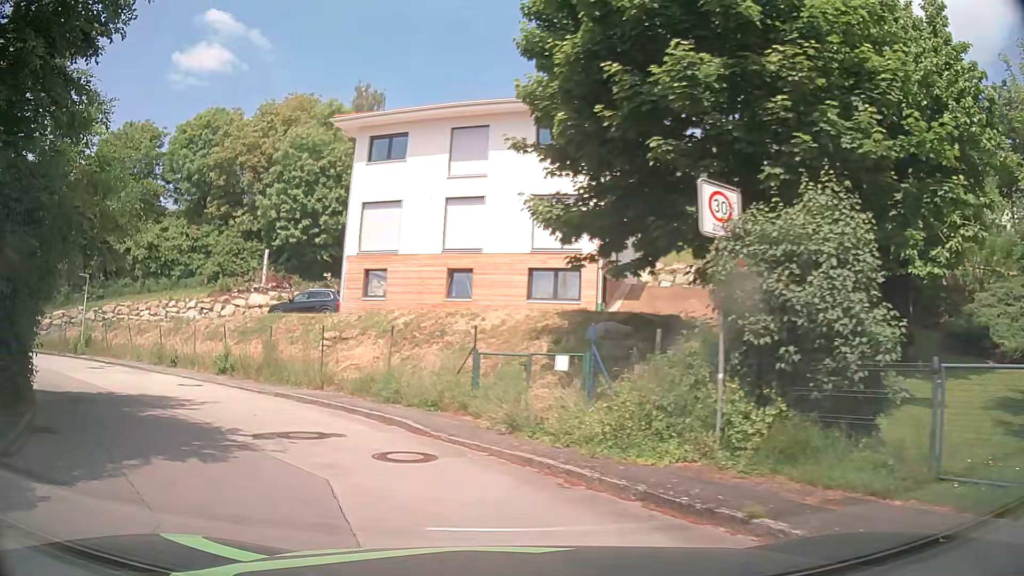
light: Day
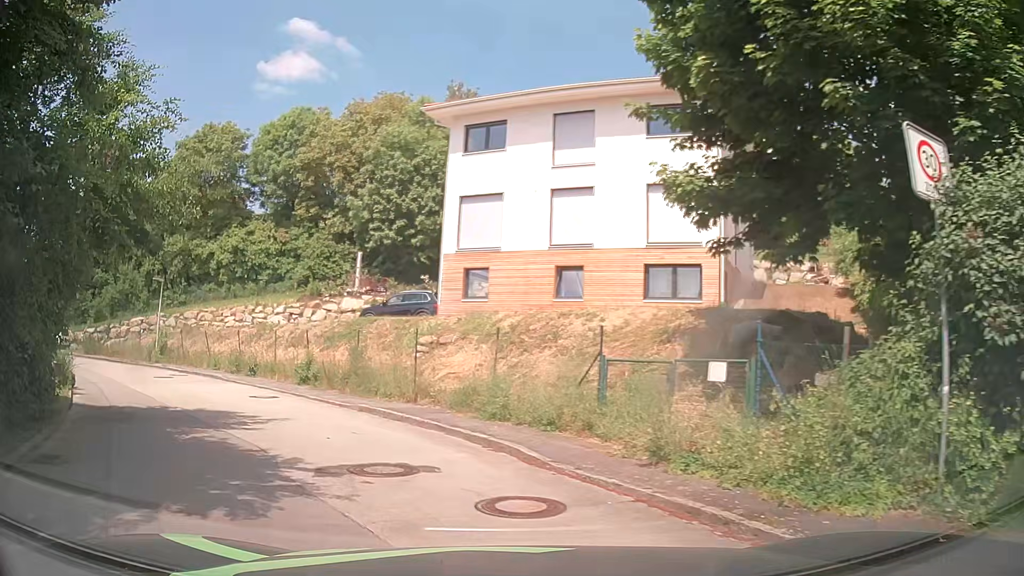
(-0.1, +2.4) m; -8°
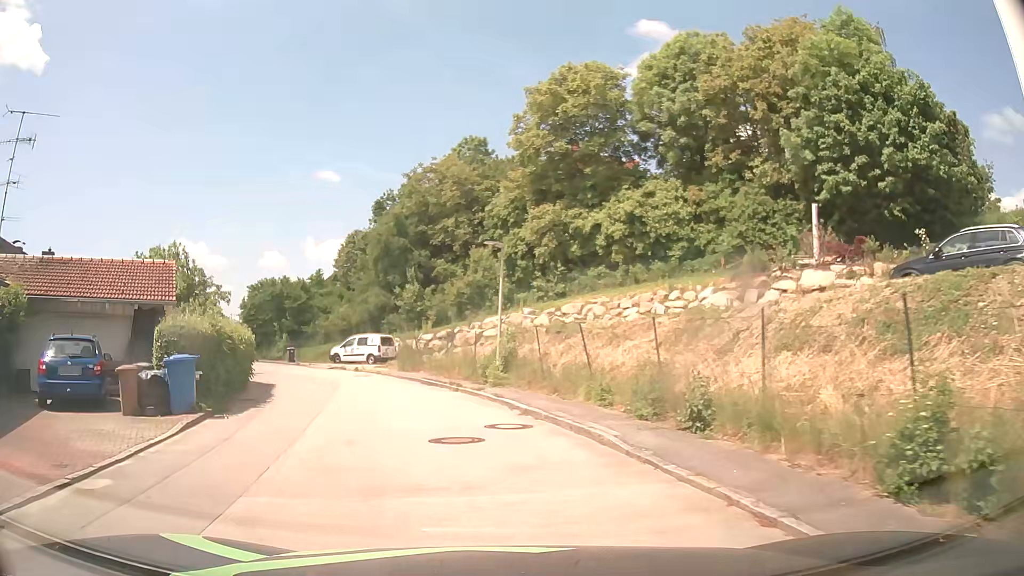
(-4.9, +14.5) m; -35°
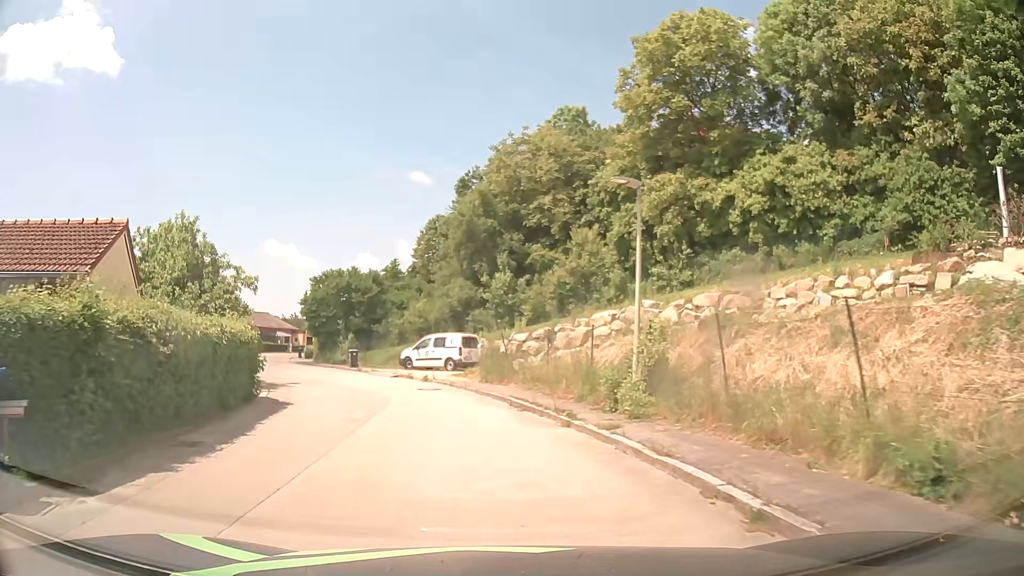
(-0.4, +8.0) m; -9°
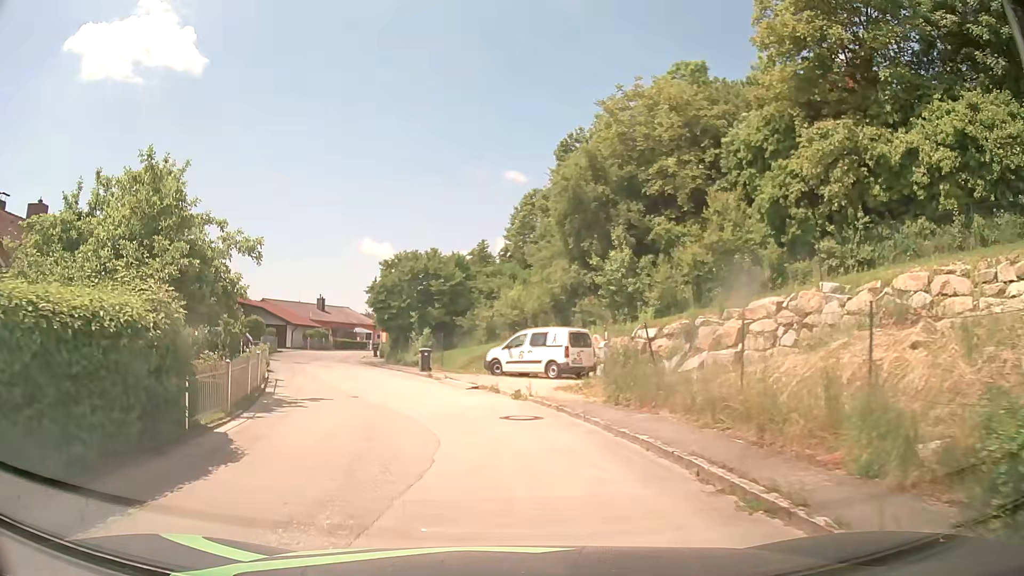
(-0.4, +8.5) m; -7°
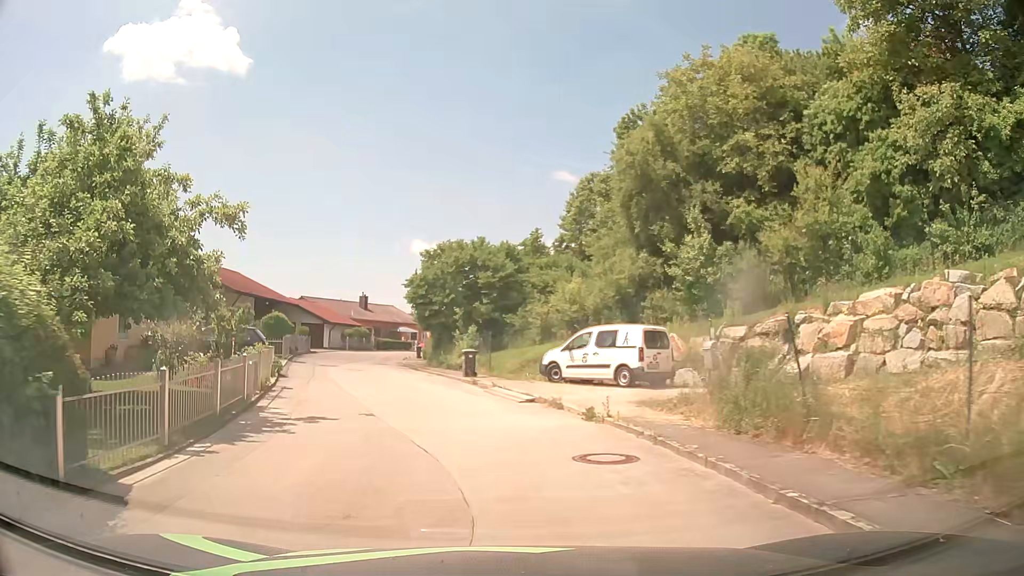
(-0.1, +4.3) m; -3°
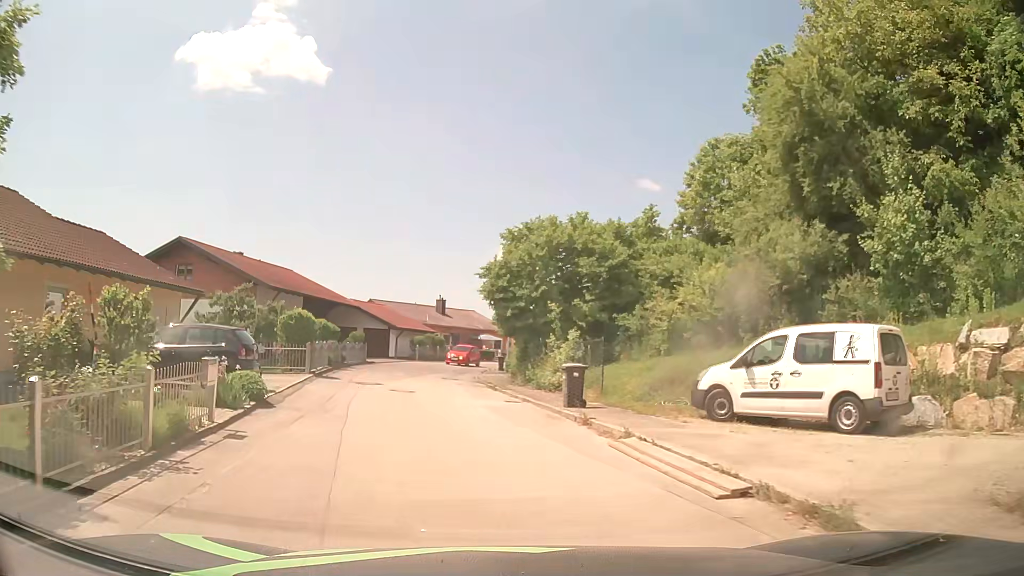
(-0.7, +8.7) m; -8°
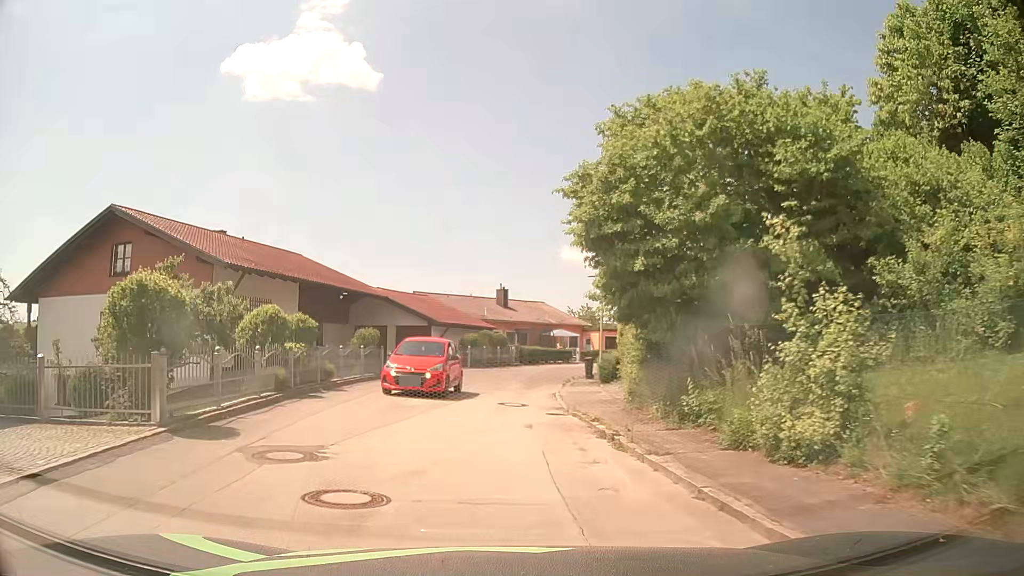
(-0.8, +13.5) m; -6°
(0, +10) (0, +20) (+1, +30) (+3, +40) (+8, +48) (+14, +56) (+21, +63) (+29, +70) (+37, +75) (+46, +80) m
